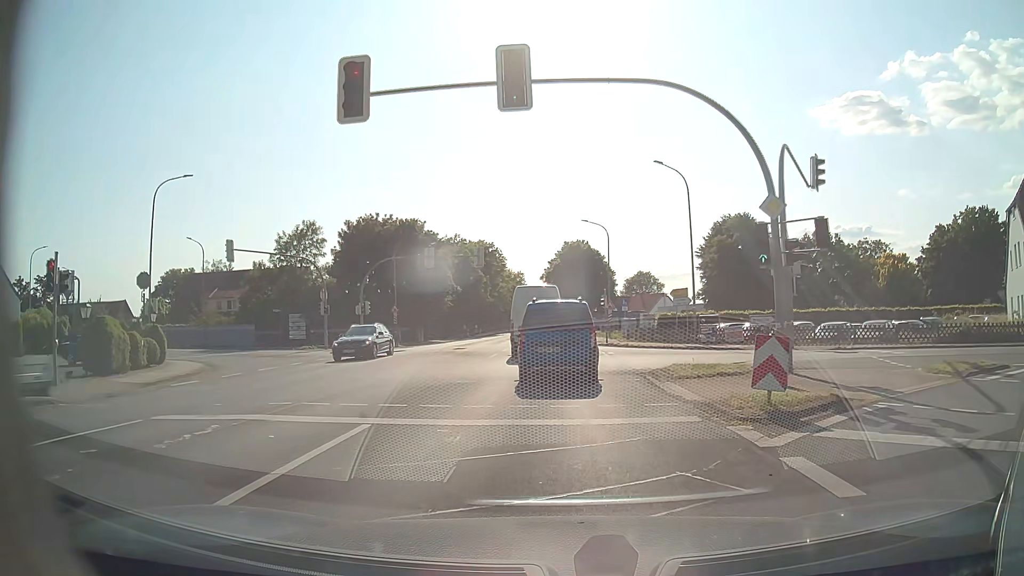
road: tertiary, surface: asphalt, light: Day
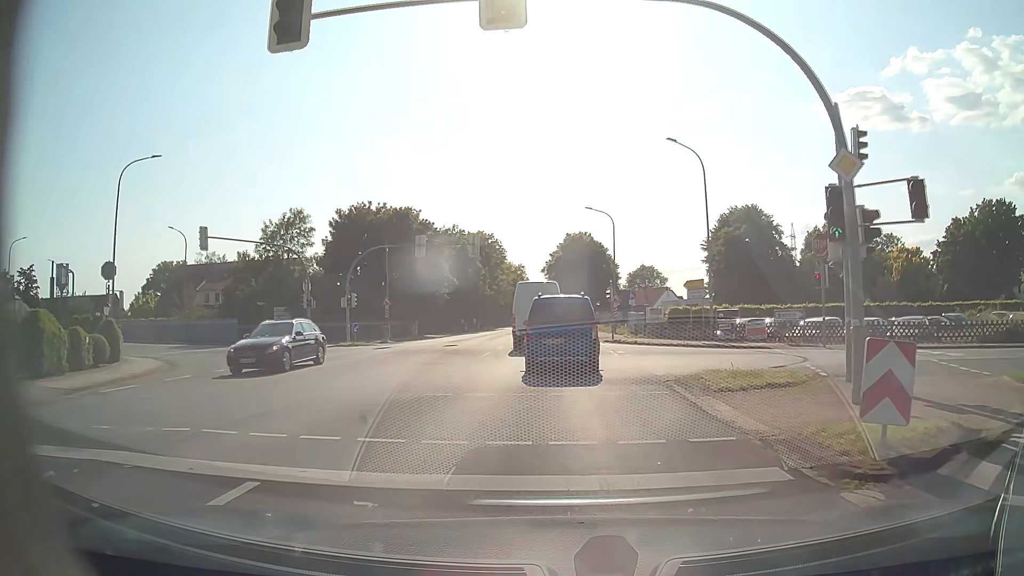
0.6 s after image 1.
(0.0, +3.6) m; 0°
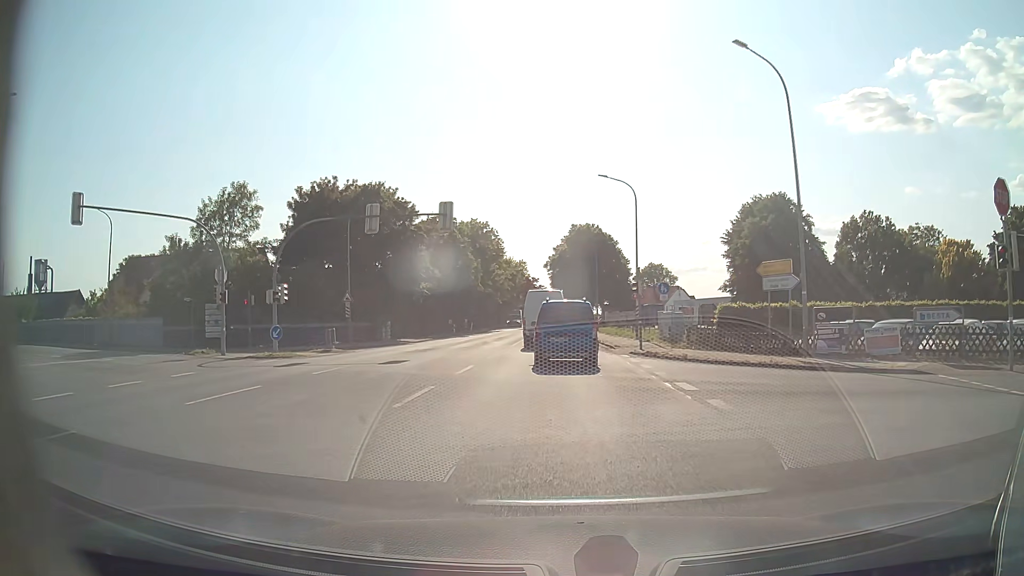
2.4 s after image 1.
(0.0, +12.2) m; 0°
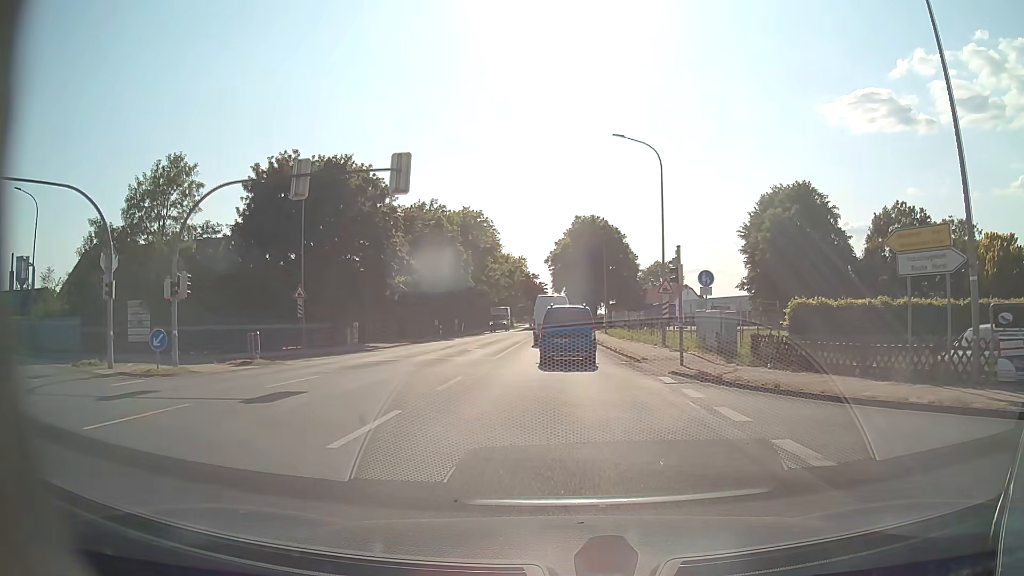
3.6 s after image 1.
(0.0, +9.2) m; 0°
